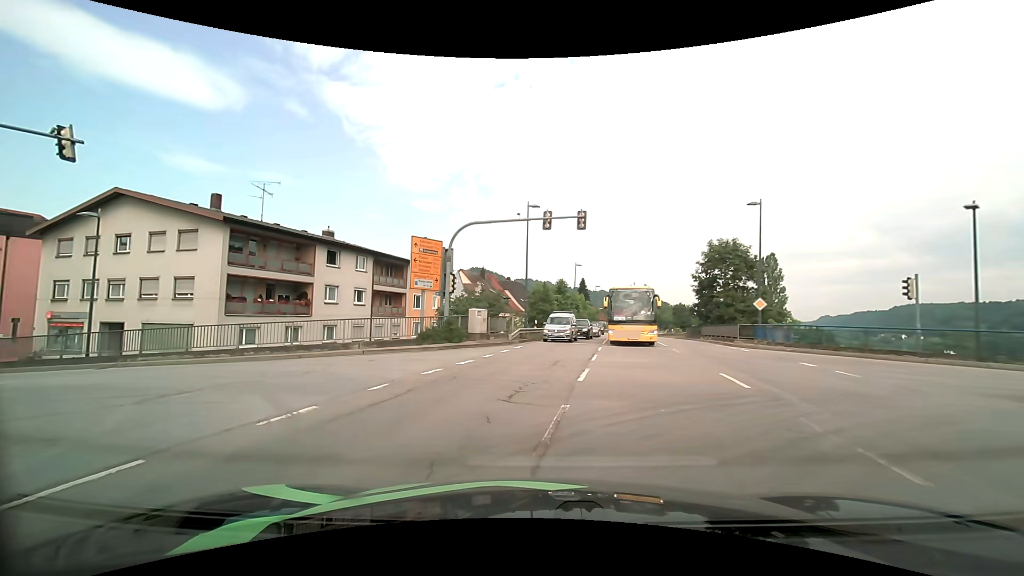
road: primary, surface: asphalt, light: Day
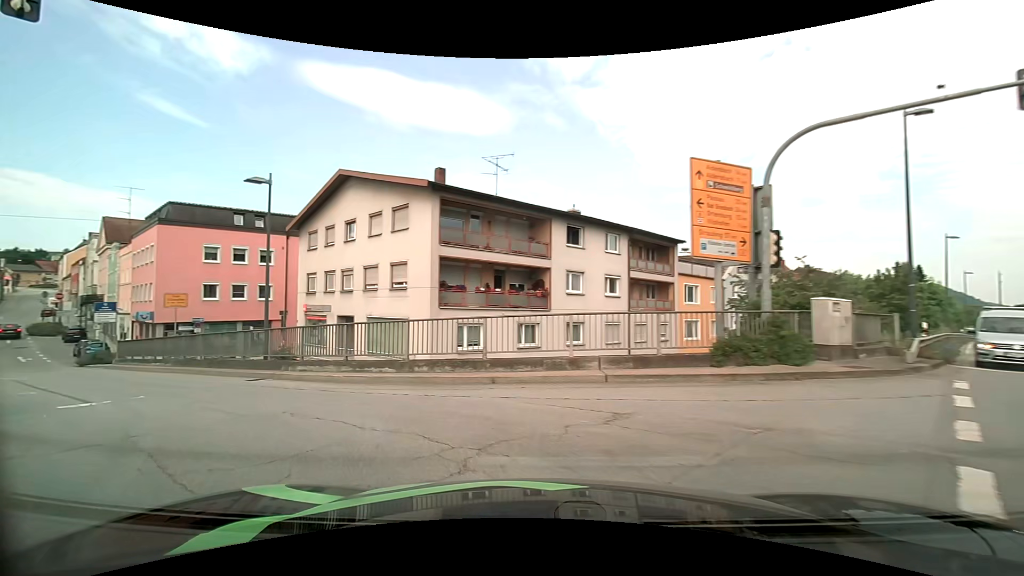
(-2.3, +10.7) m; -30°
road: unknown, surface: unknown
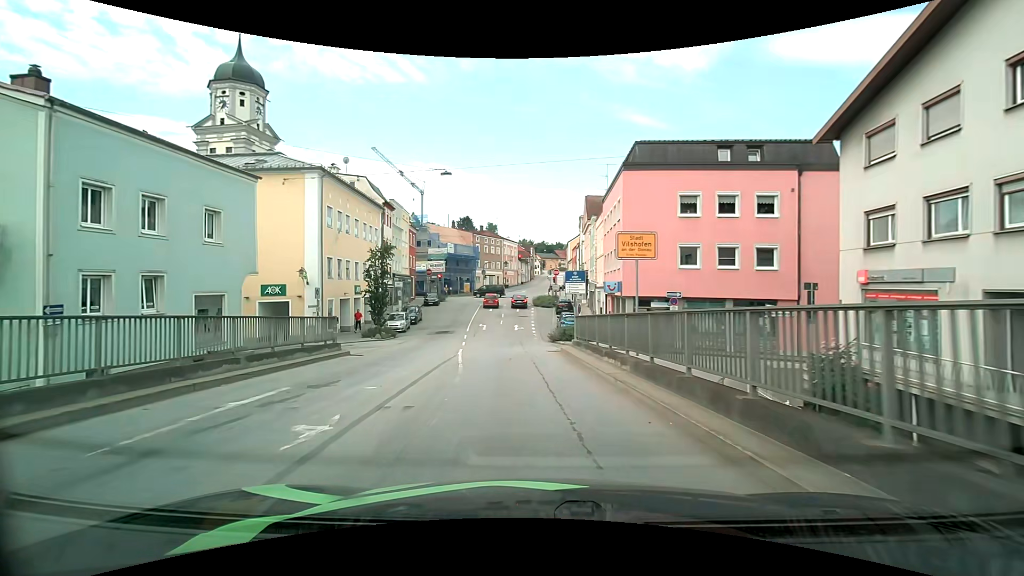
(-7.6, +13.3) m; -50°
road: tertiary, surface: asphalt
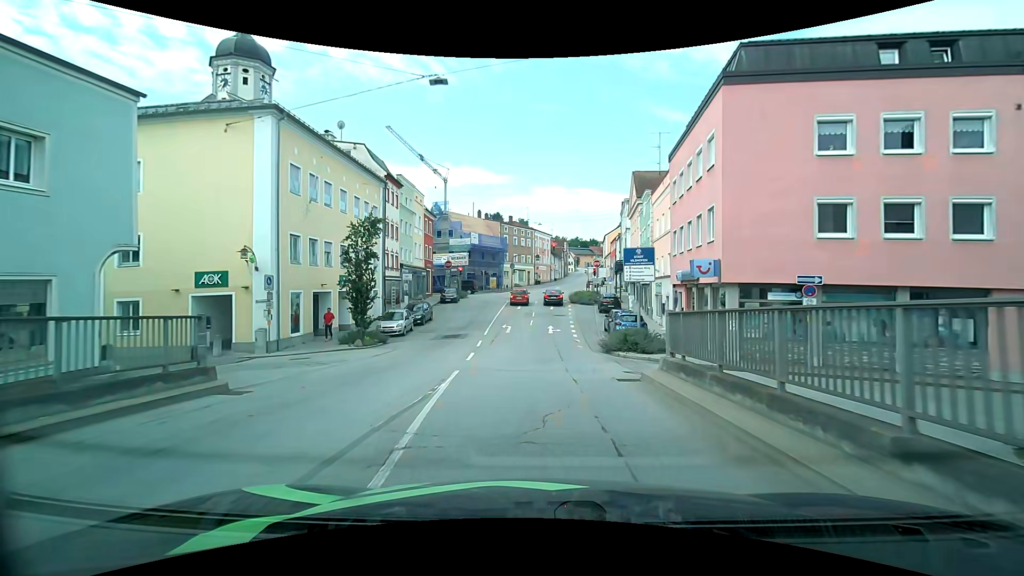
(-0.4, +9.9) m; -3°
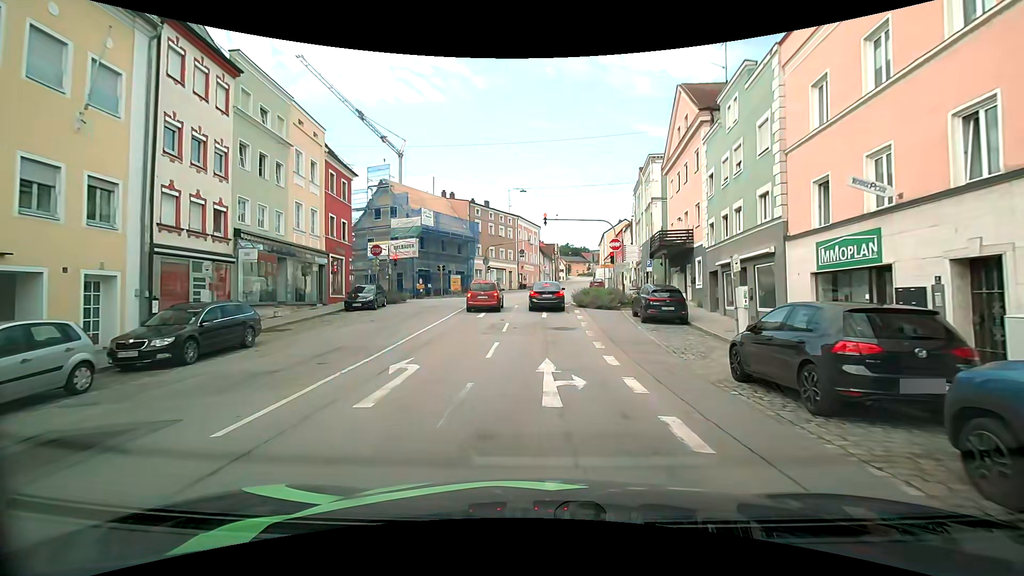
(+0.3, +22.4) m; +3°
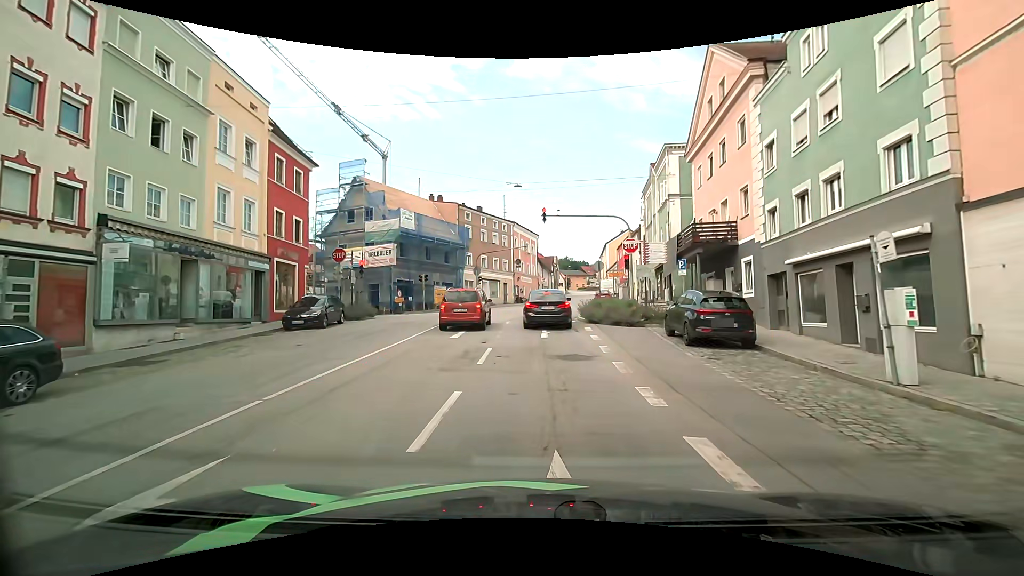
(-0.1, +6.6) m; -2°
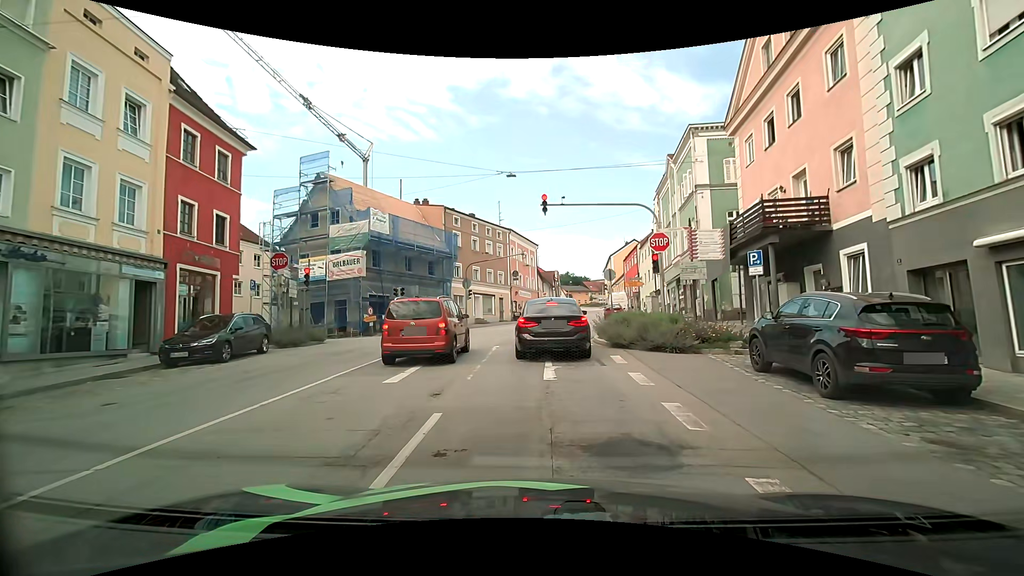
(+0.1, +7.0) m; -1°
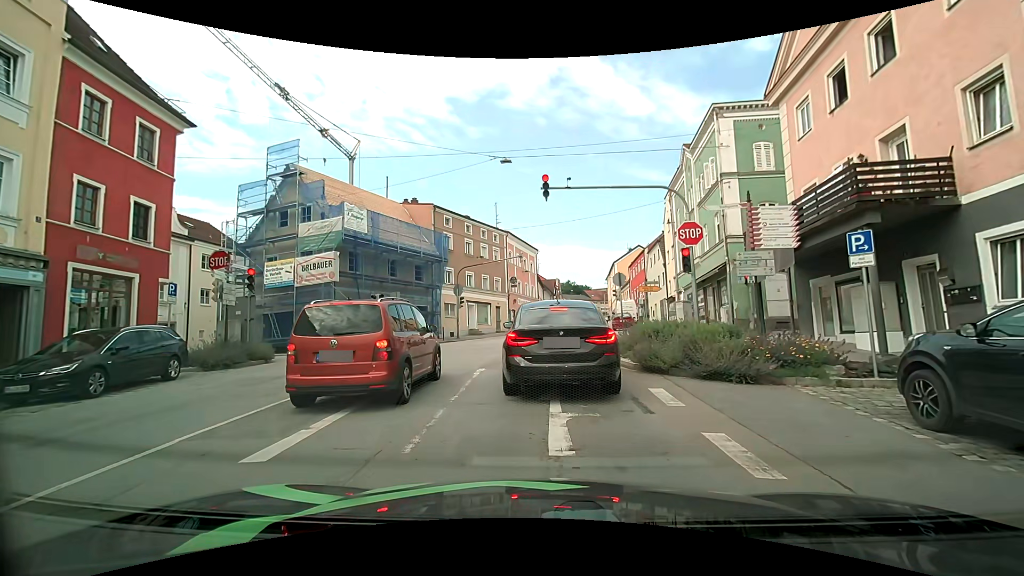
(+0.1, +4.5) m; -1°
